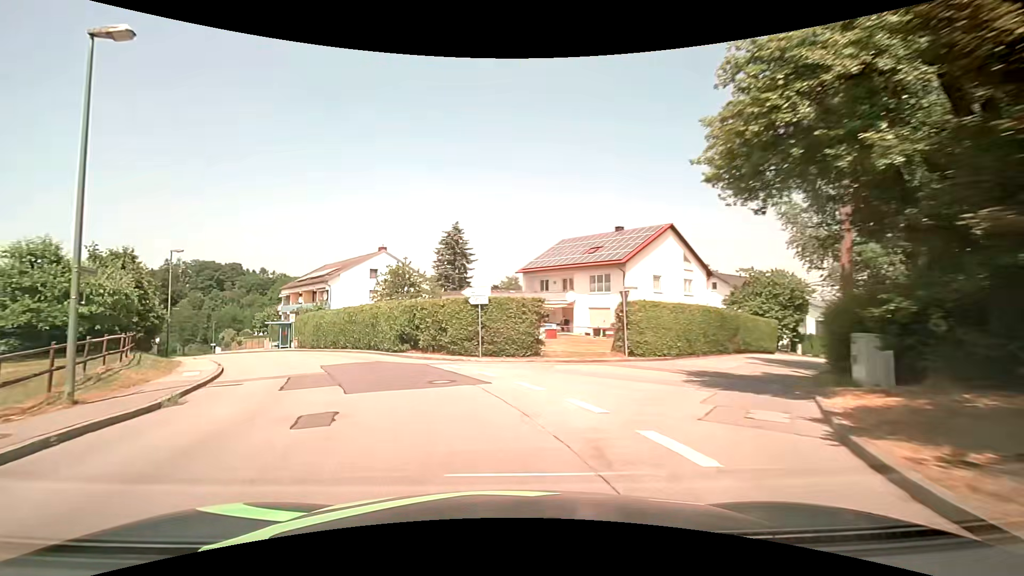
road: unclassified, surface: asphalt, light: Day
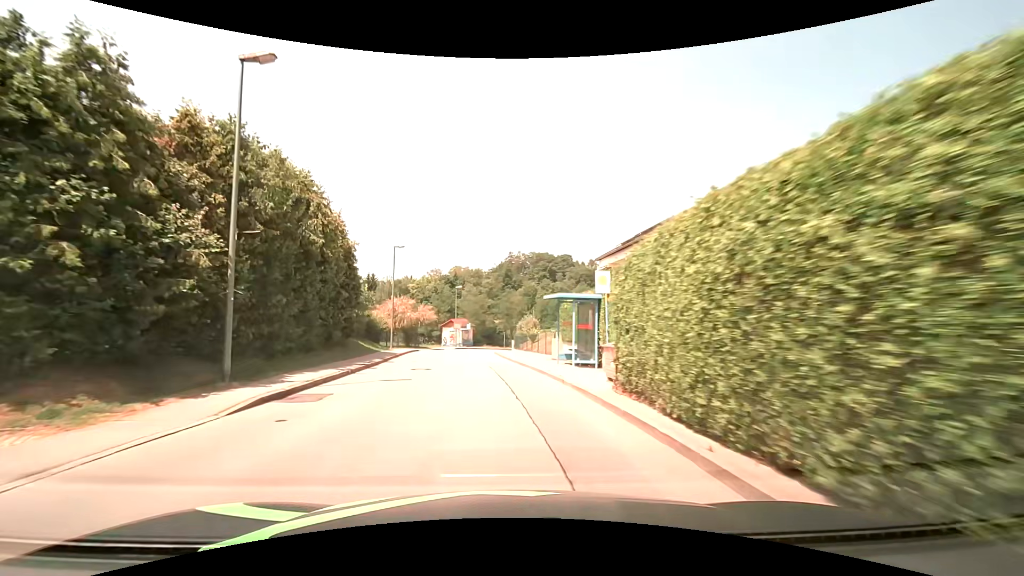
(-11.9, +30.9) m; -37°
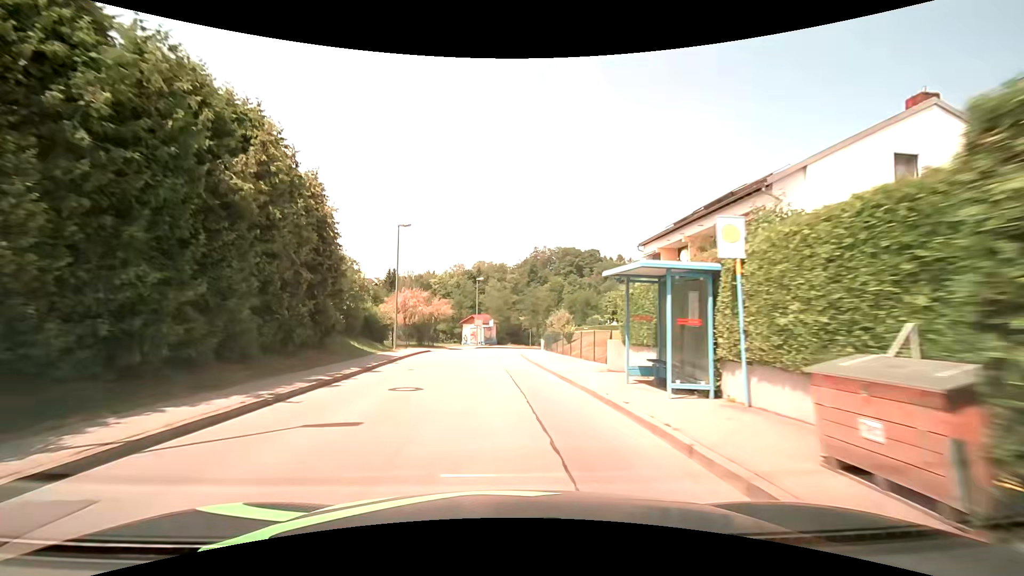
(-0.2, +7.2) m; -3°
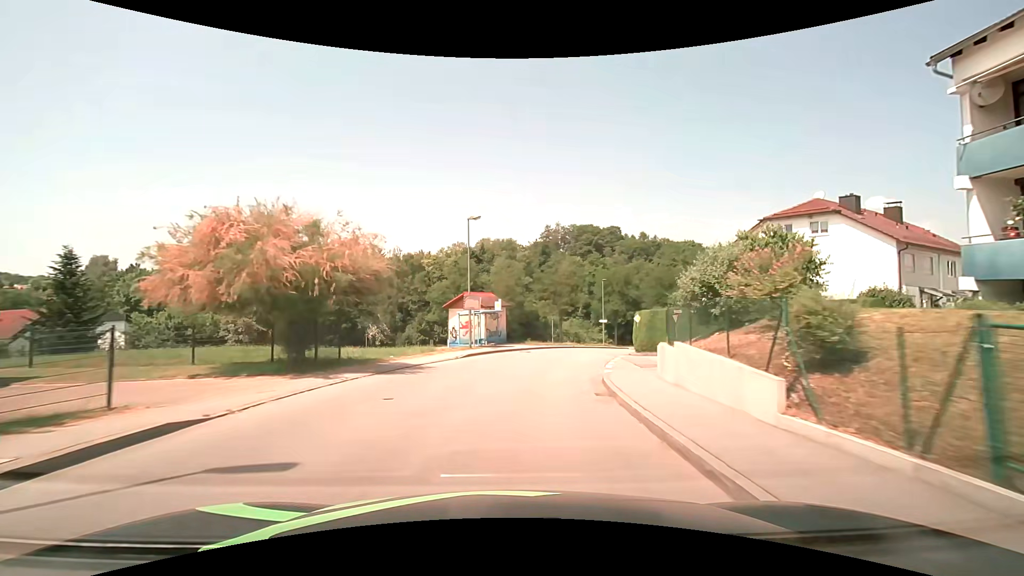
(-1.1, +28.7) m; -2°
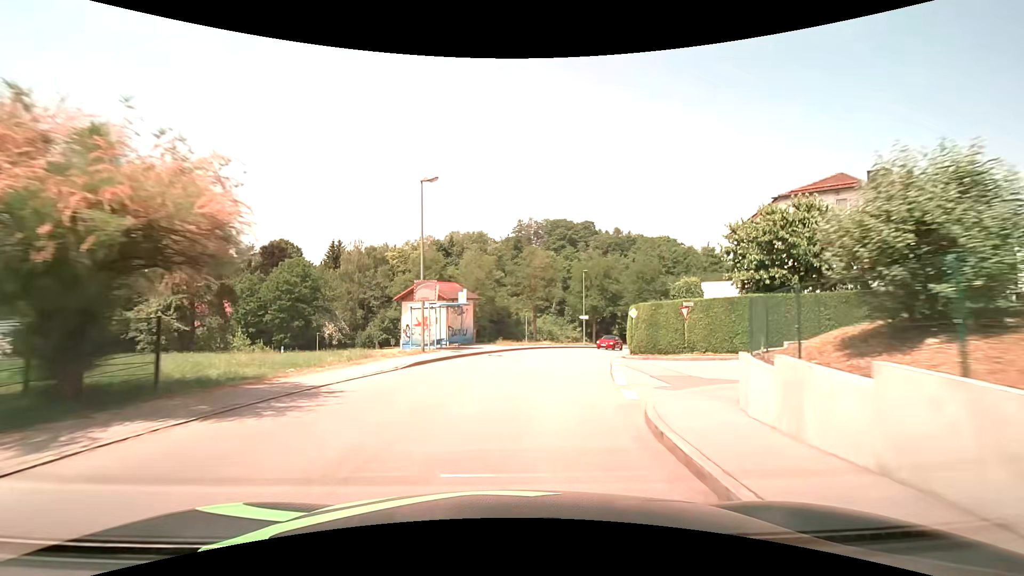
(+0.2, +7.1) m; +3°
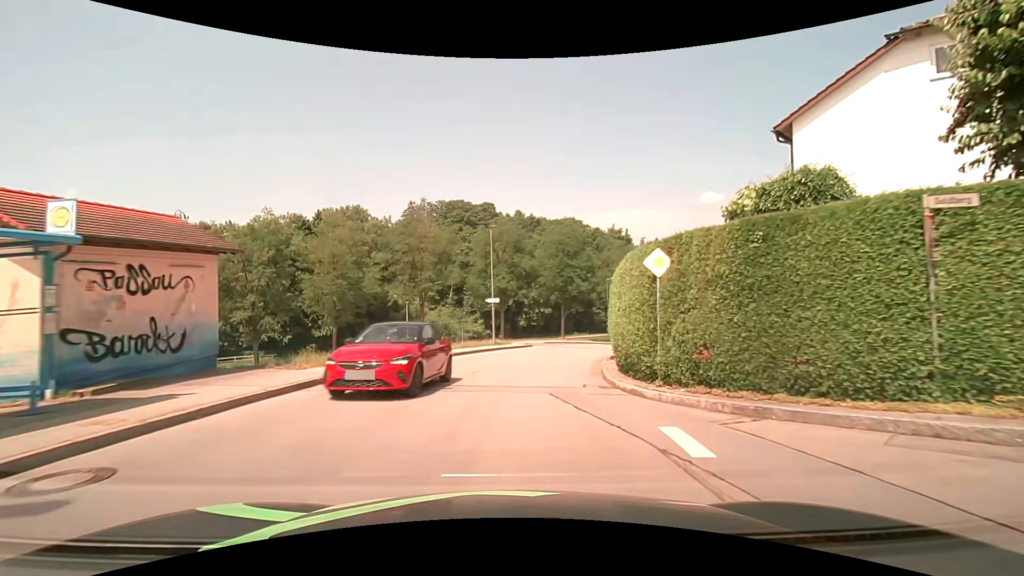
(+2.4, +20.2) m; +13°
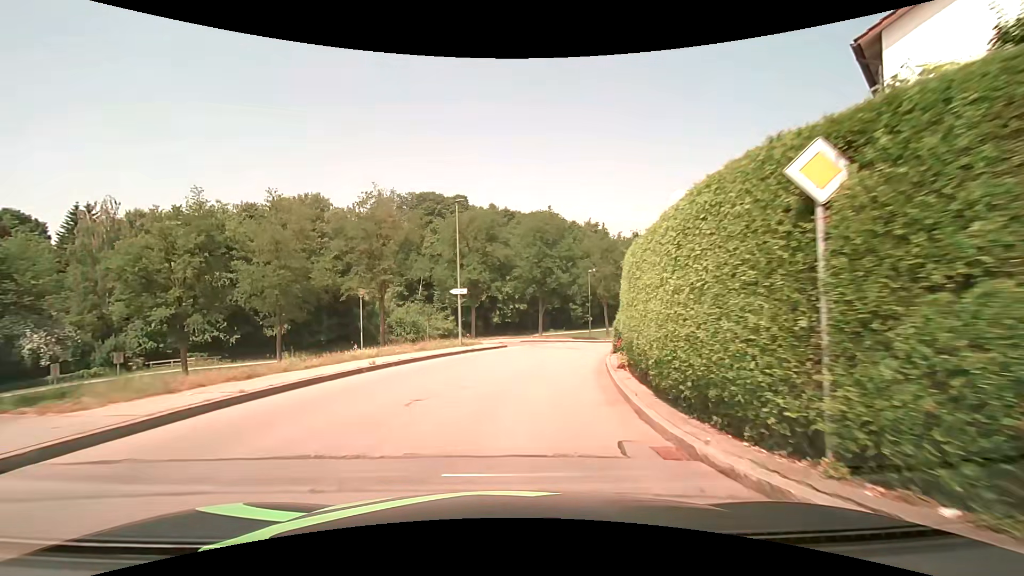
(+0.1, +6.1) m; +3°
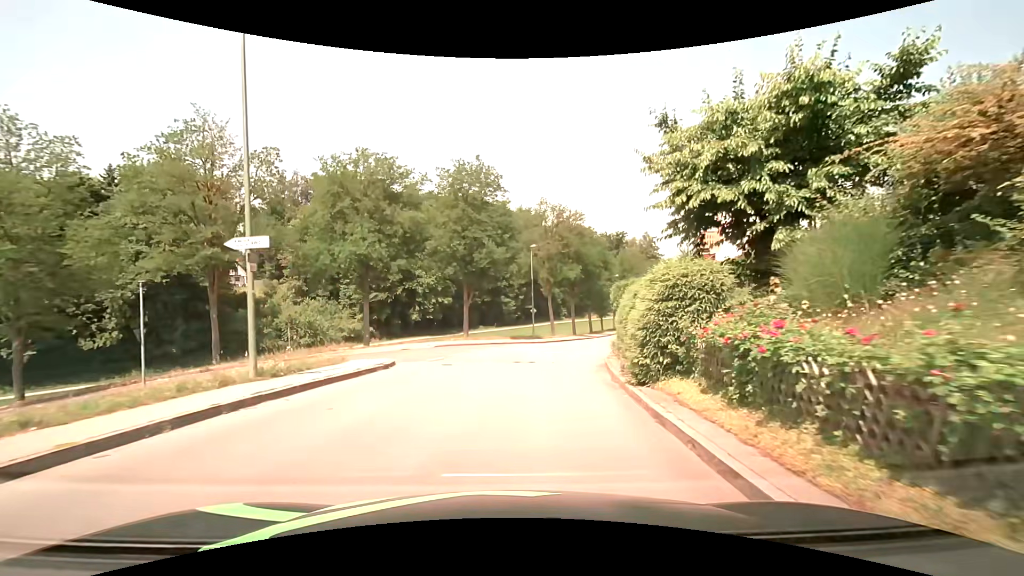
(+1.1, +15.4) m; +9°
